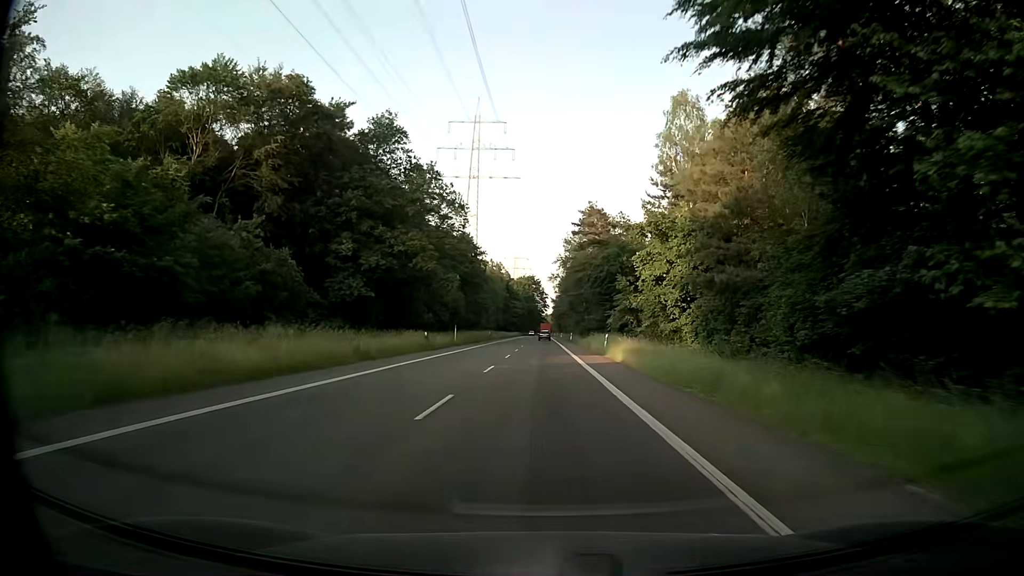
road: secondary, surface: asphalt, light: Day
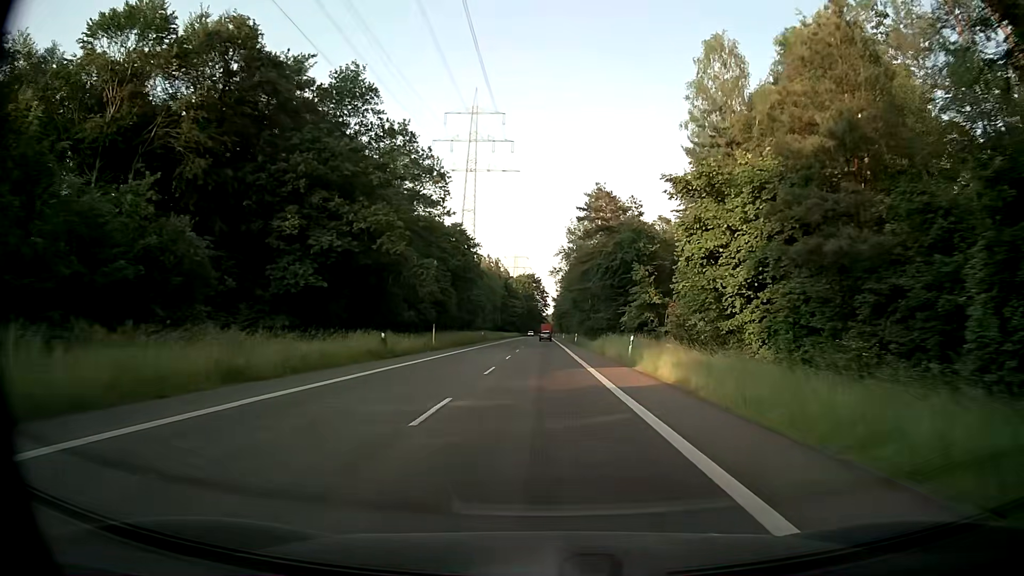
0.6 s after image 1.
(0.0, +12.0) m; 0°
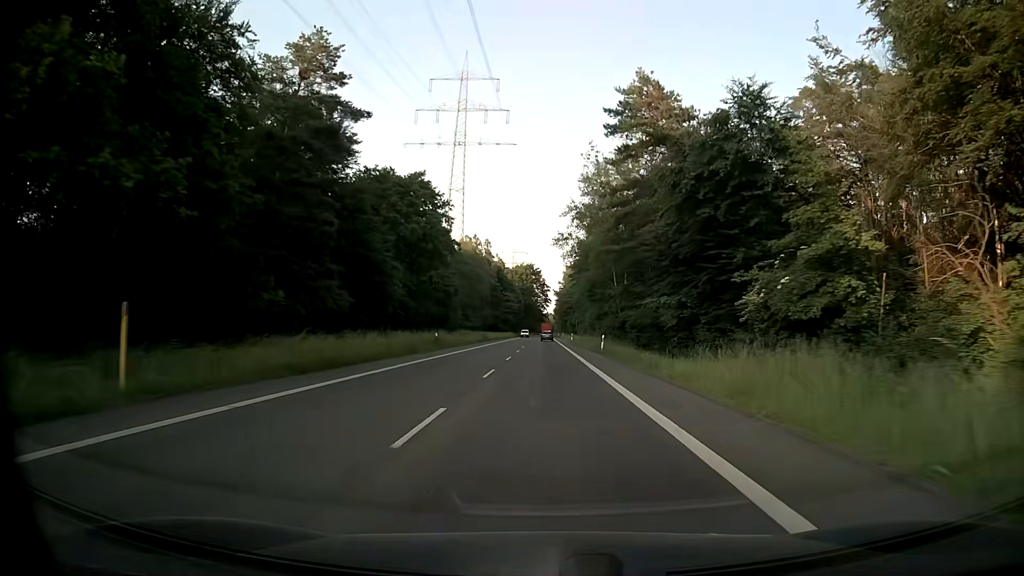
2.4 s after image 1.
(+0.1, +36.0) m; 0°
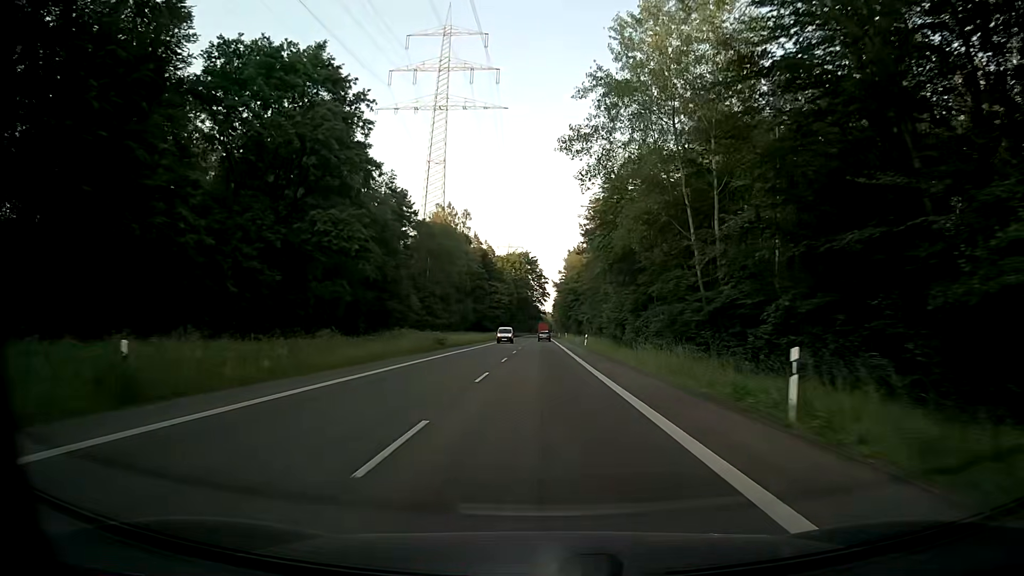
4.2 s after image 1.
(0.0, +35.7) m; 0°
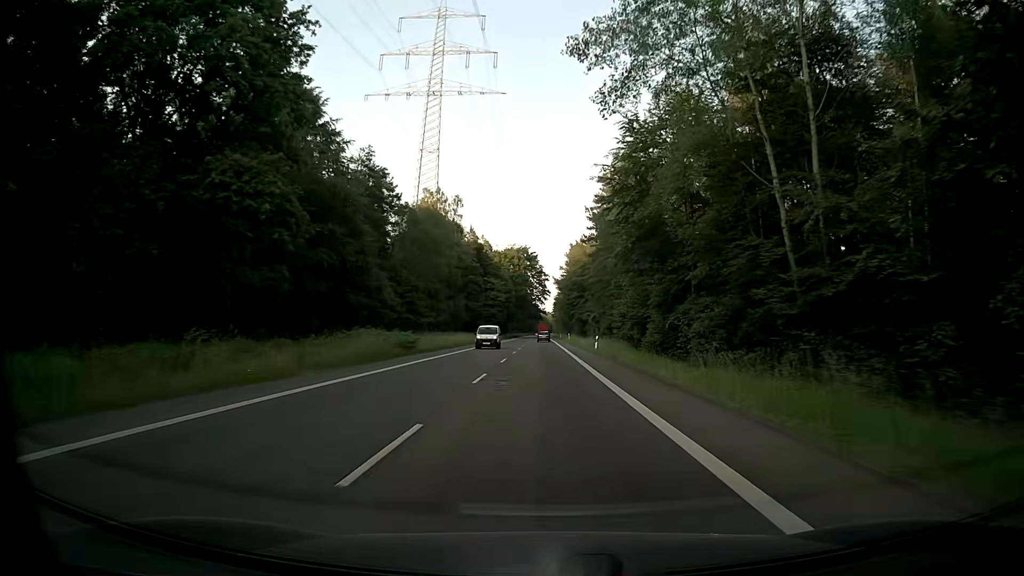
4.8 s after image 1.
(0.0, +11.8) m; 0°
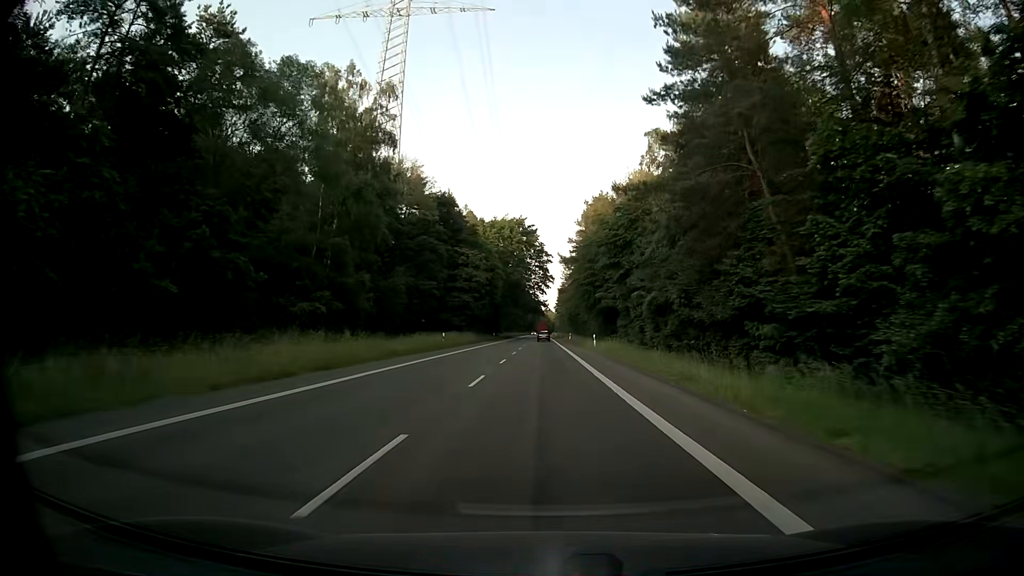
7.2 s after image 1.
(0.0, +46.6) m; 0°
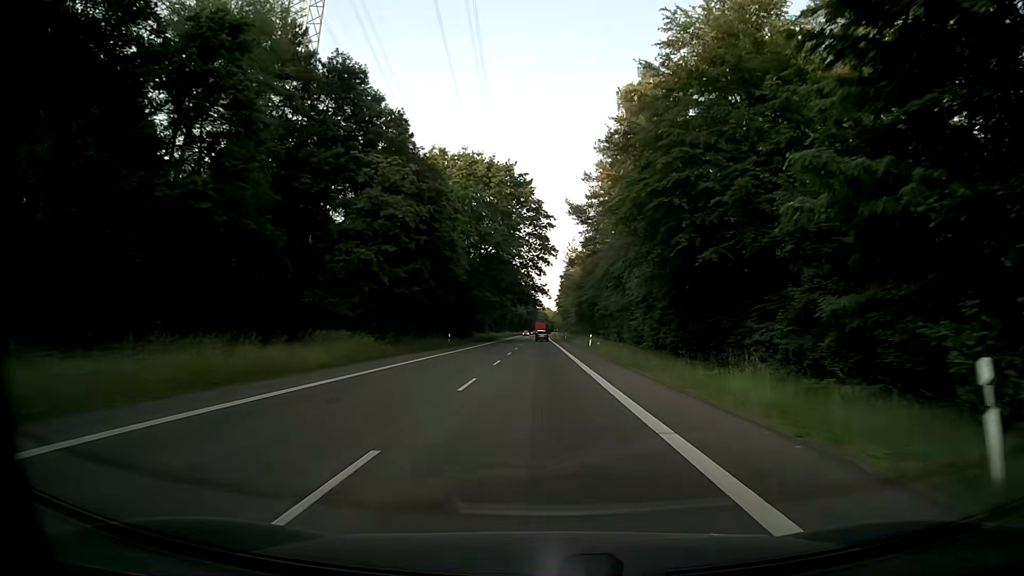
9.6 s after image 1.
(0.0, +46.8) m; 0°
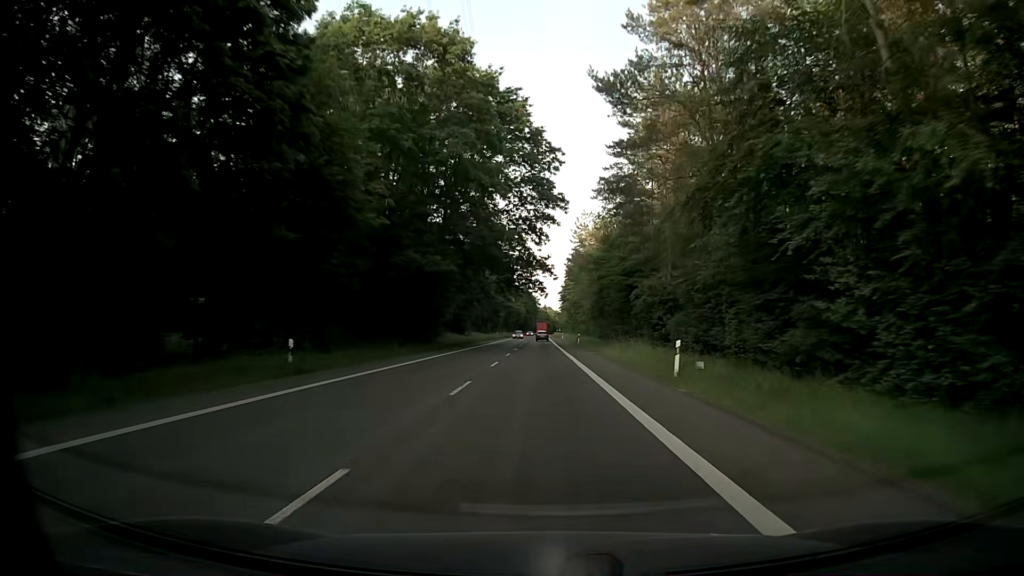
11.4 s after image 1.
(-0.1, +35.2) m; 0°
(0, +10) (0, +20) (0, +30) (0, +40) (0, +50) (0, +60) (0, +70) (0, +80) (0, +90) (0, +100) m
